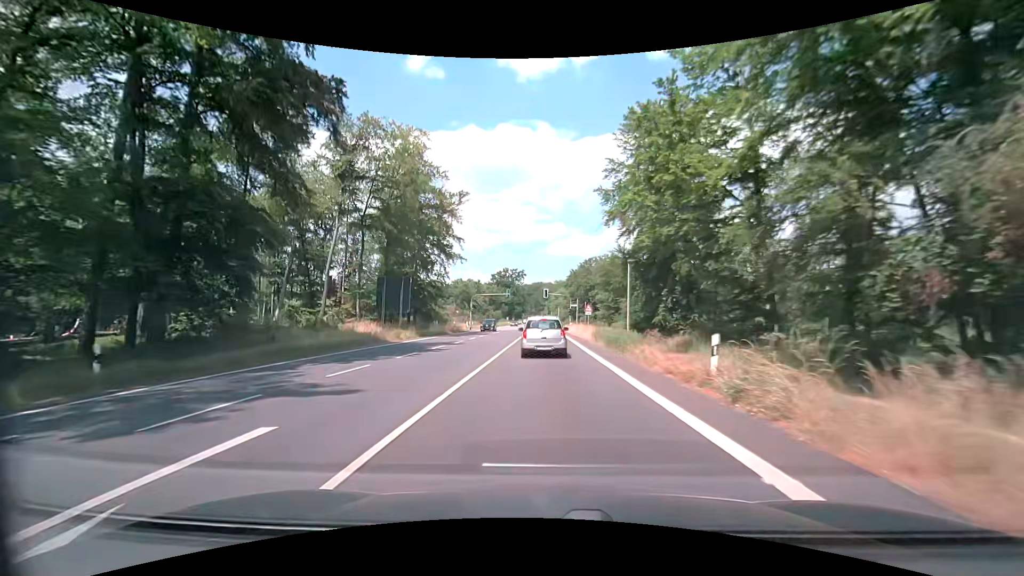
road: primary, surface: asphalt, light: Day
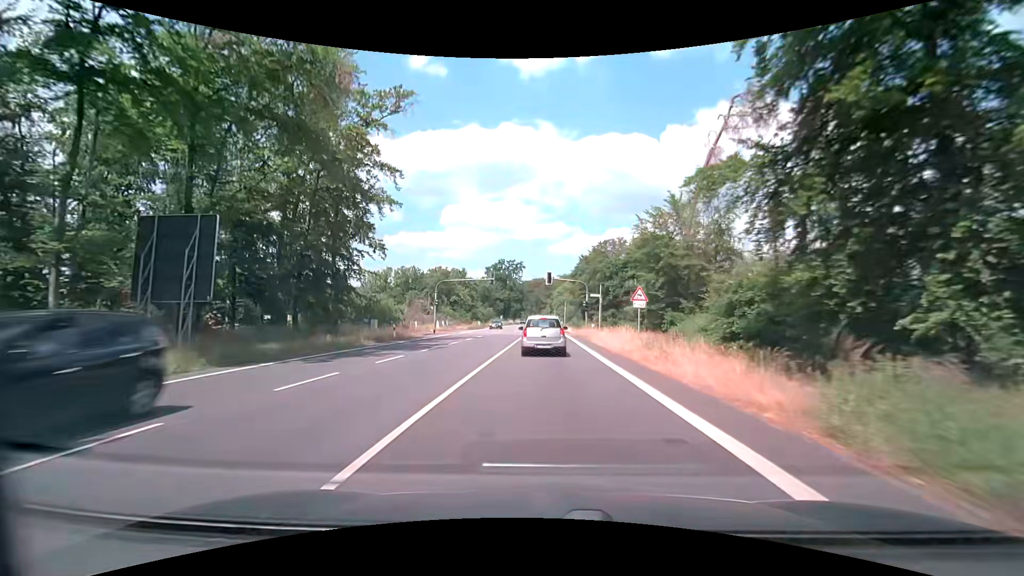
(-0.1, +27.0) m; -1°
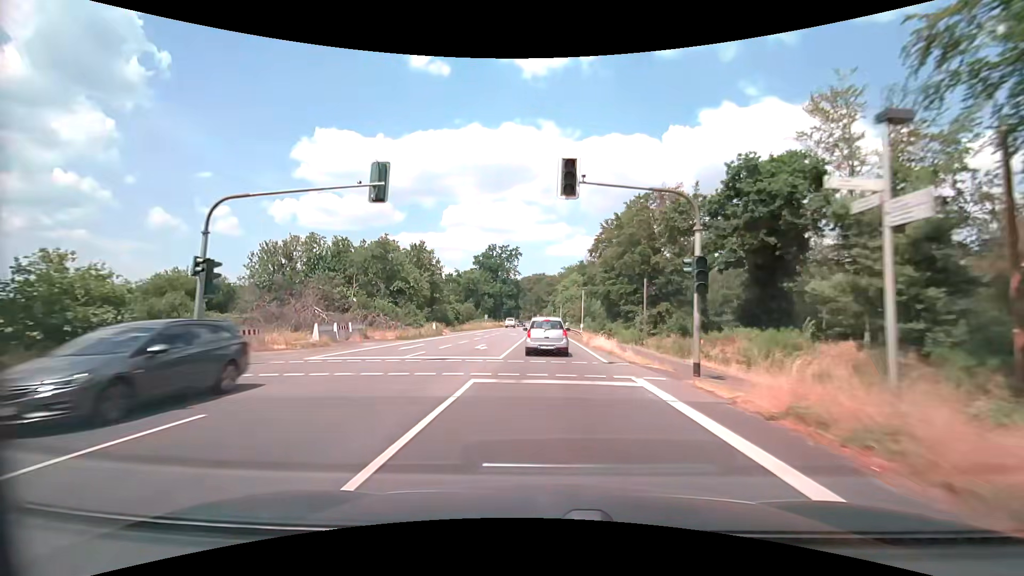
(+0.1, +36.0) m; 0°
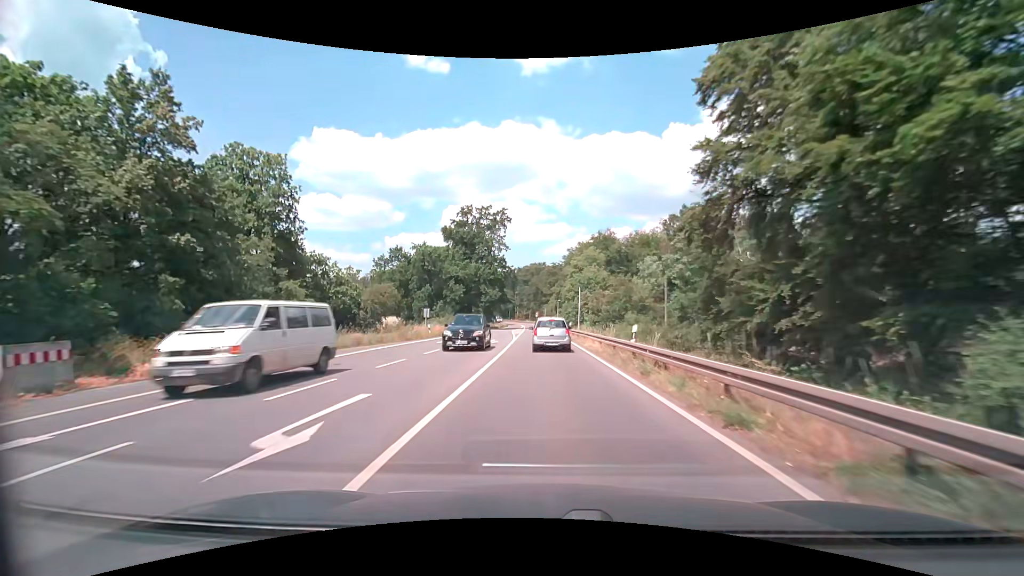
(+0.1, +46.2) m; 0°
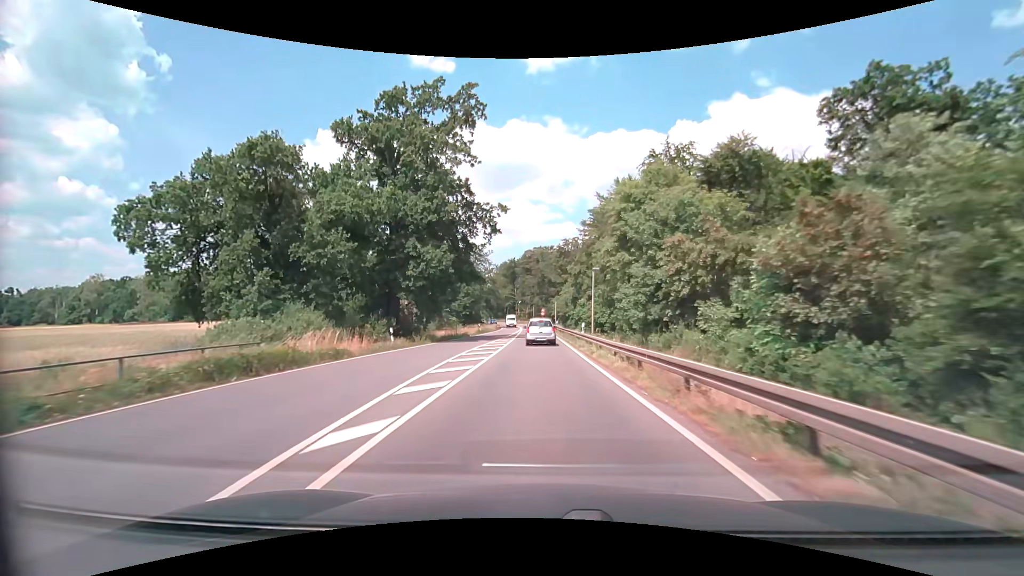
(-0.3, +47.5) m; -1°
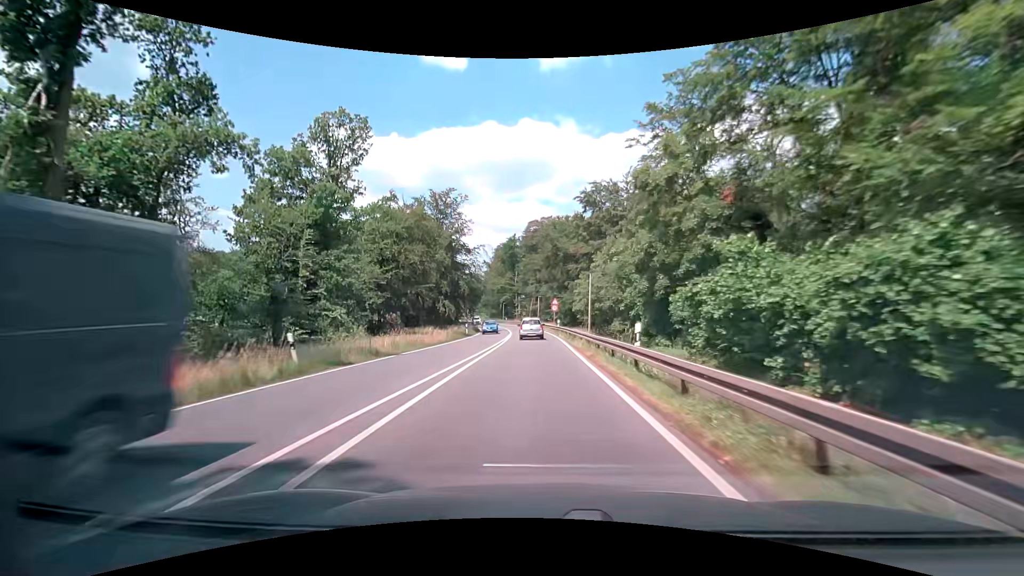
(-0.5, +48.6) m; -1°
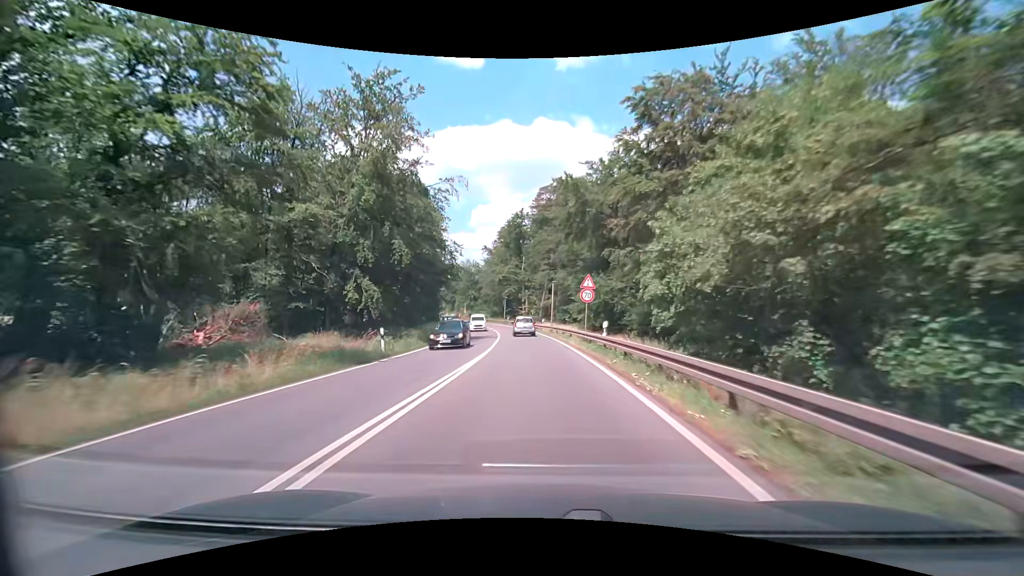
(-0.4, +29.6) m; -2°
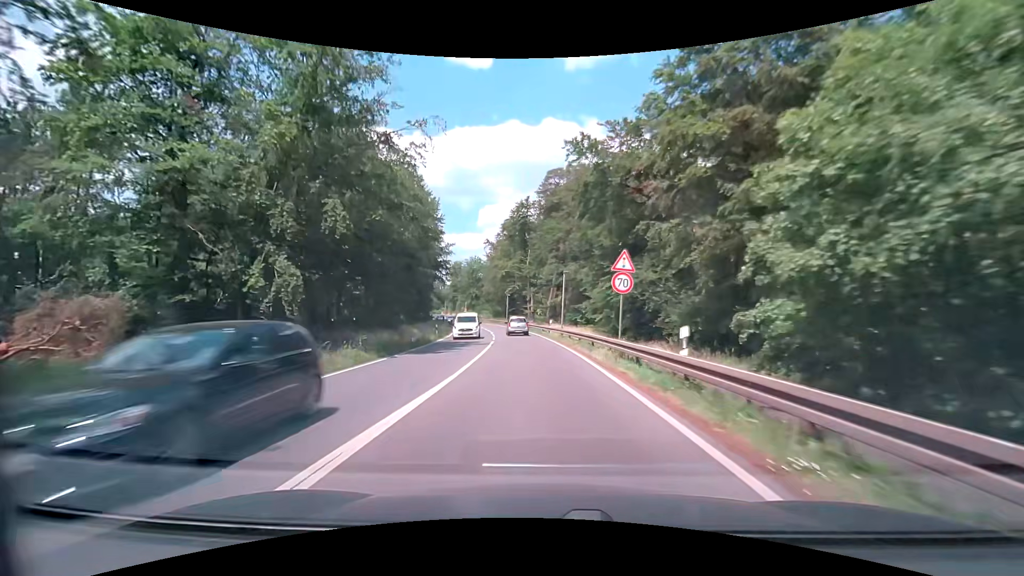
(0.0, +9.9) m; -1°
(0, +10) (0, +20) (-1, +30) (-2, +40) (-3, +50) (-4, +60) (-6, +70) (-8, +79) (-11, +89) (-14, +99) m
